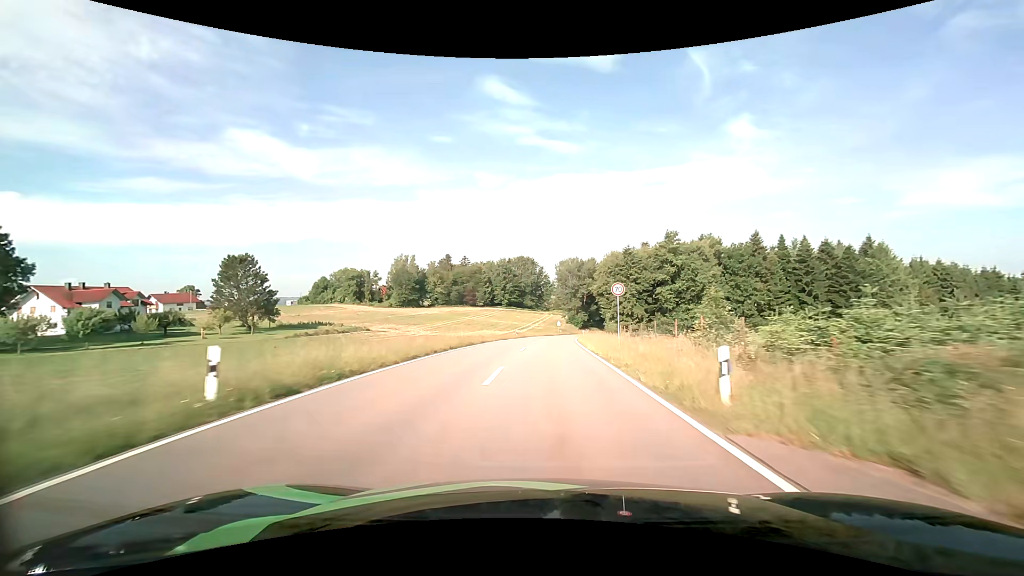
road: tertiary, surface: asphalt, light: Day
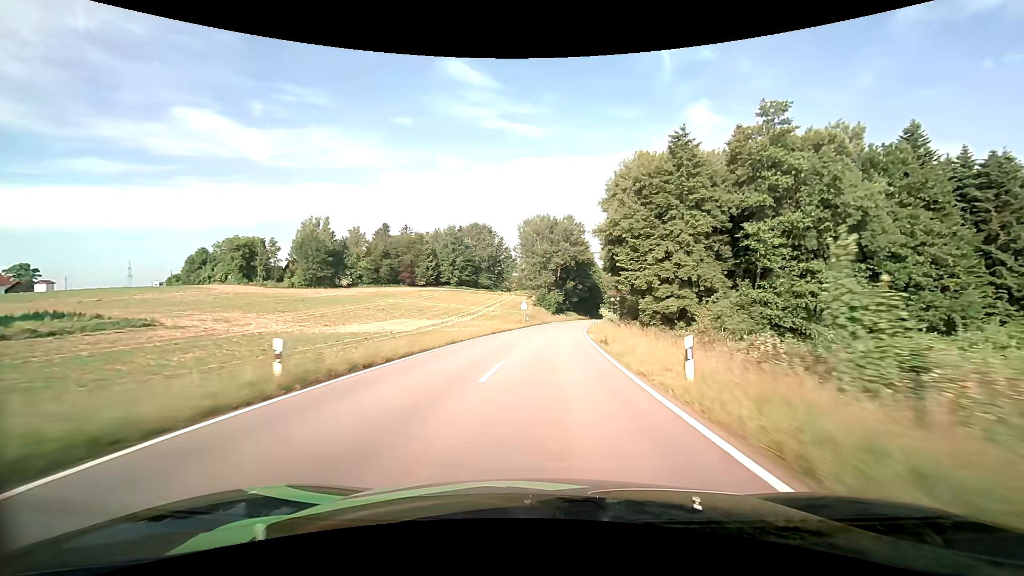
(+1.6, +49.7) m; +4°
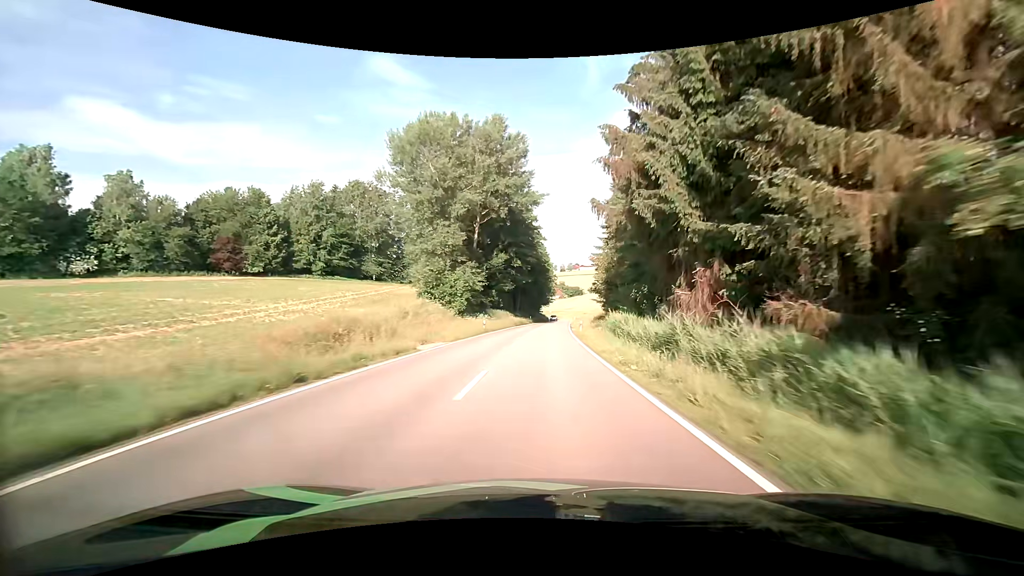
(+4.2, +62.9) m; +7°
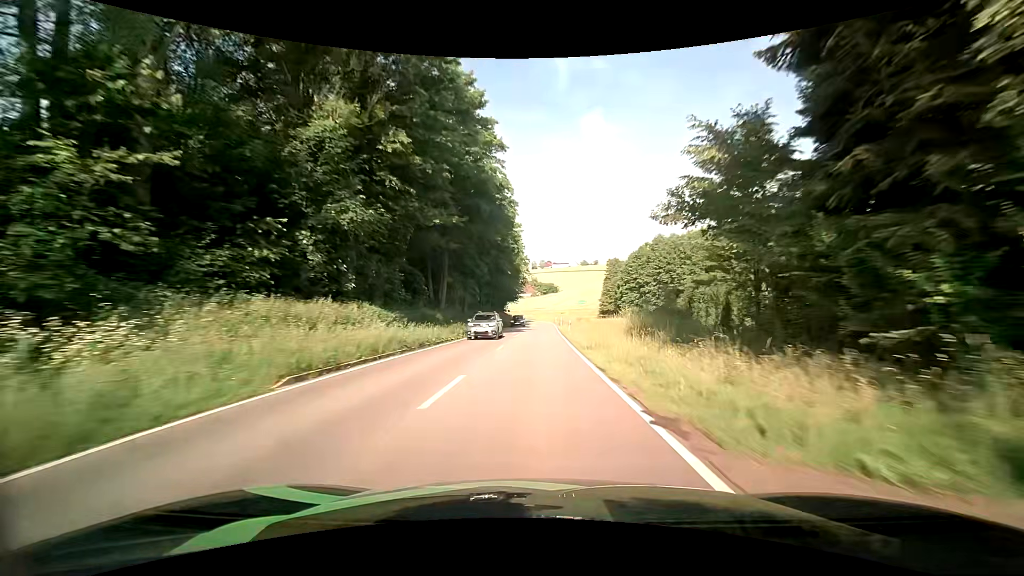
(+1.9, +50.3) m; +4°
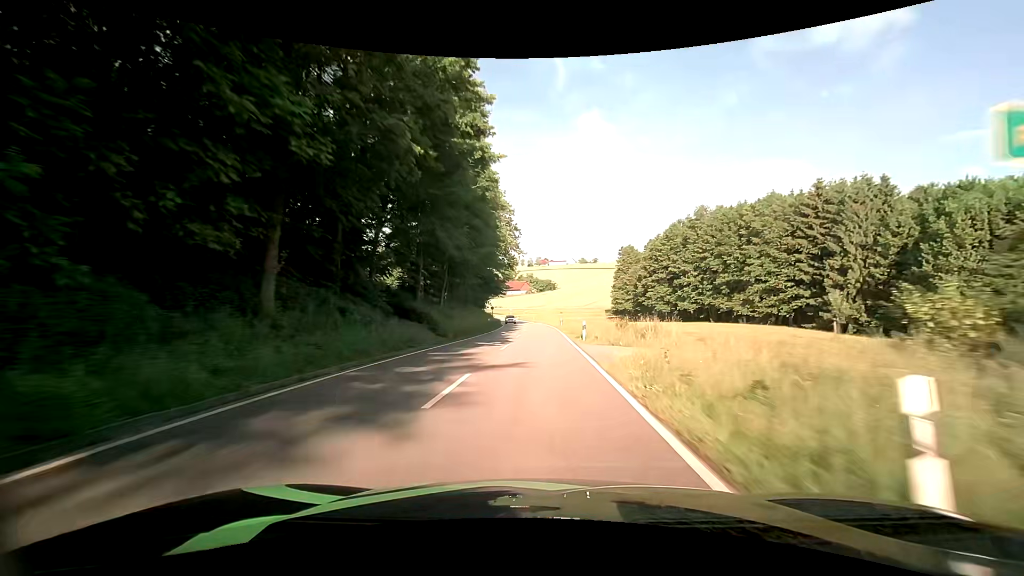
(+0.1, +37.0) m; +1°
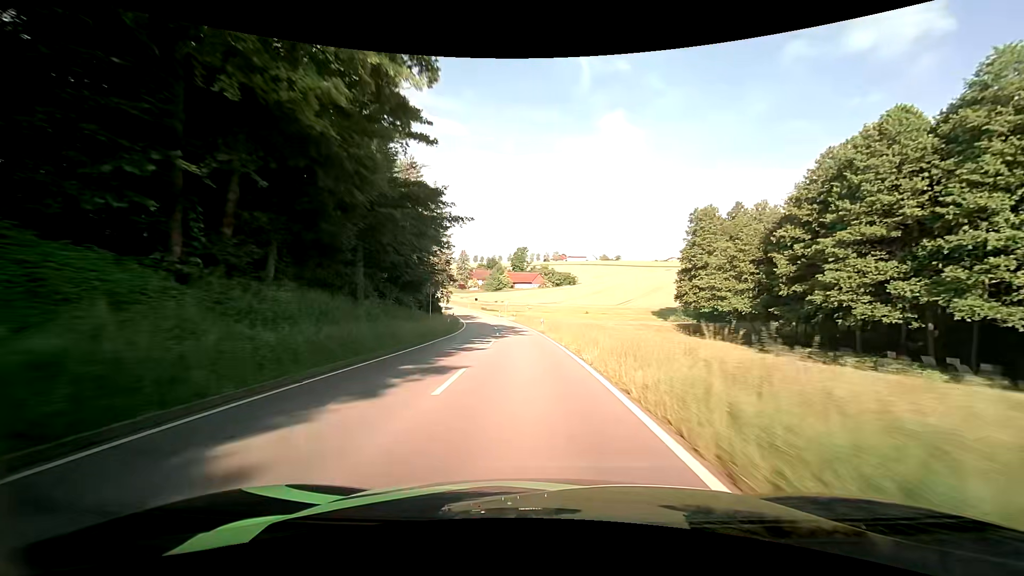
(-0.1, +60.6) m; -2°
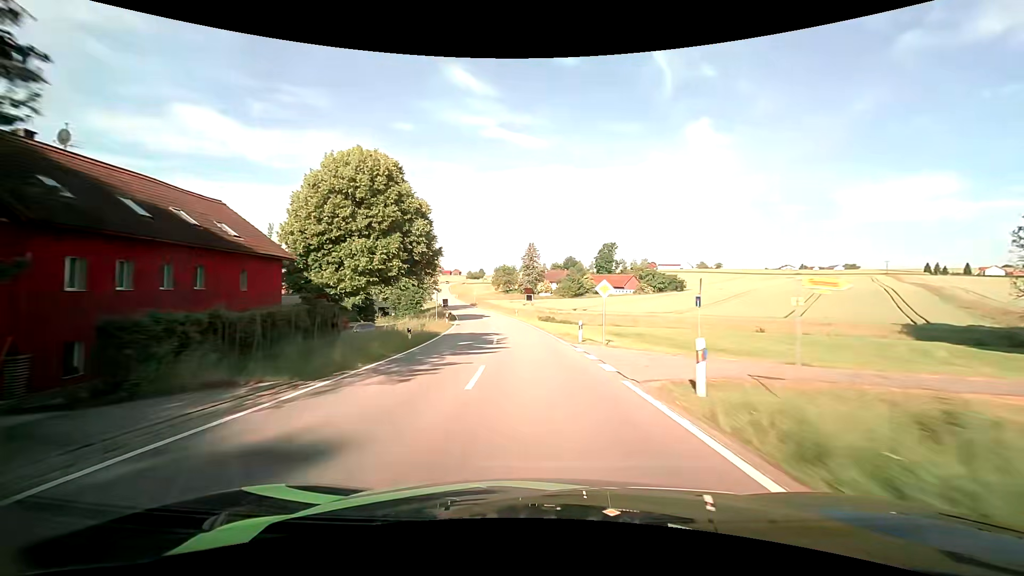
(-4.5, +61.5) m; -9°
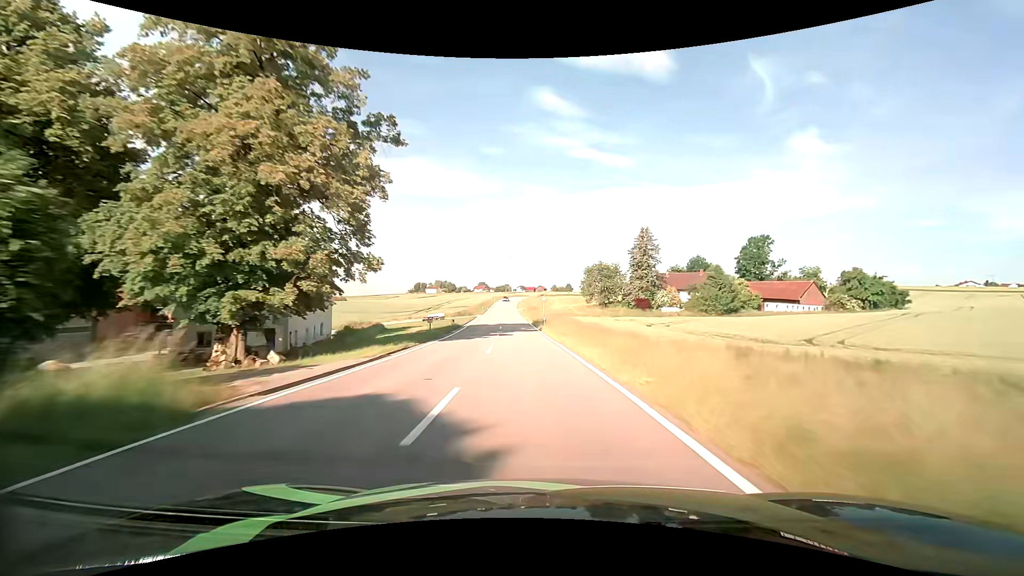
(-6.1, +65.4) m; -10°
(0, +10) (0, +20) (-1, +30) (-1, +40) (-2, +50) (-3, +60) (-3, +70) (-4, +80) (-5, +90) (-6, +100) m
